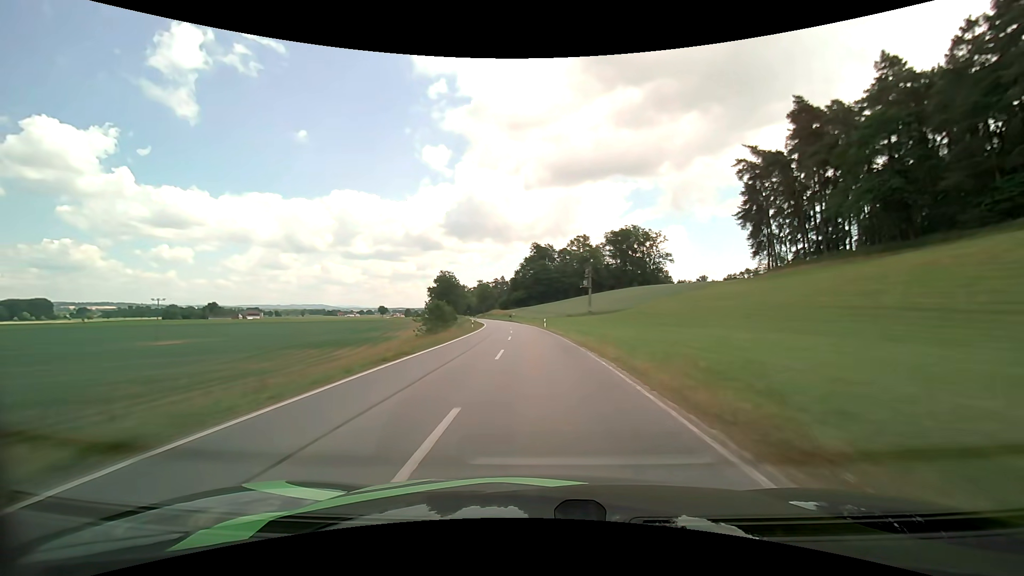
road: secondary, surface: asphalt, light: Day
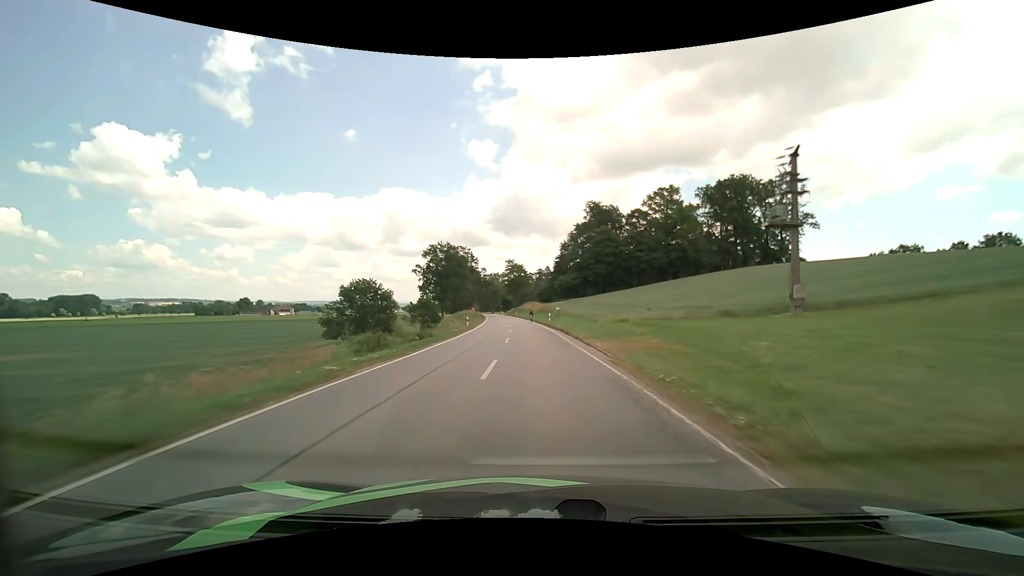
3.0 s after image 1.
(-2.6, +62.2) m; -6°
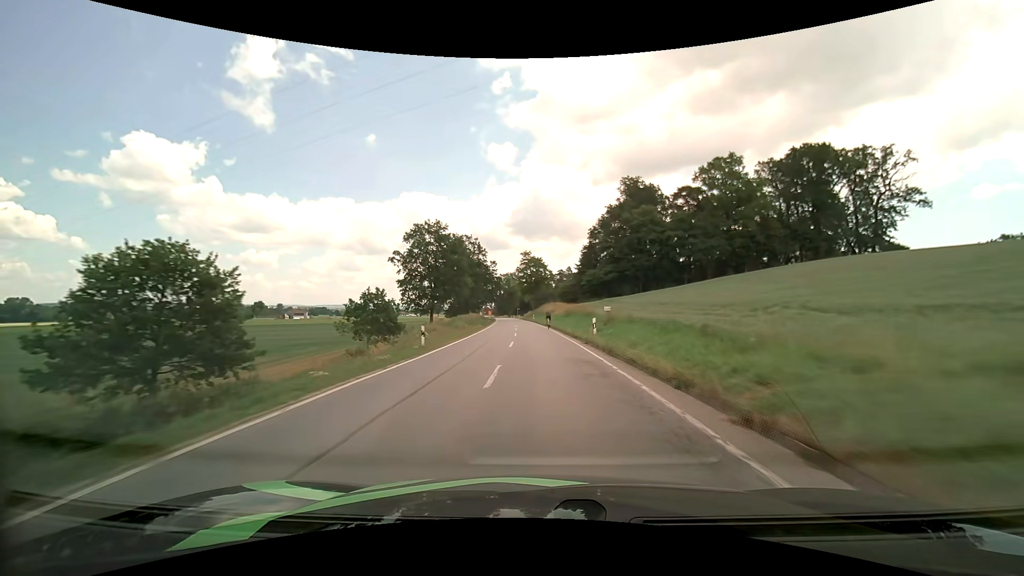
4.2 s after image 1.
(-0.4, +23.8) m; -2°
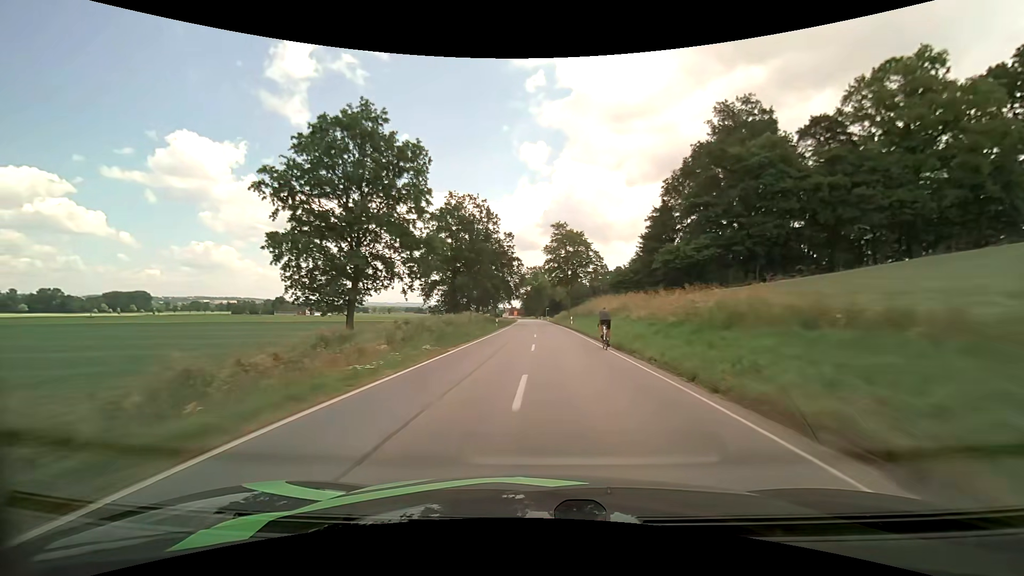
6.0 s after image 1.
(-1.1, +35.7) m; -3°
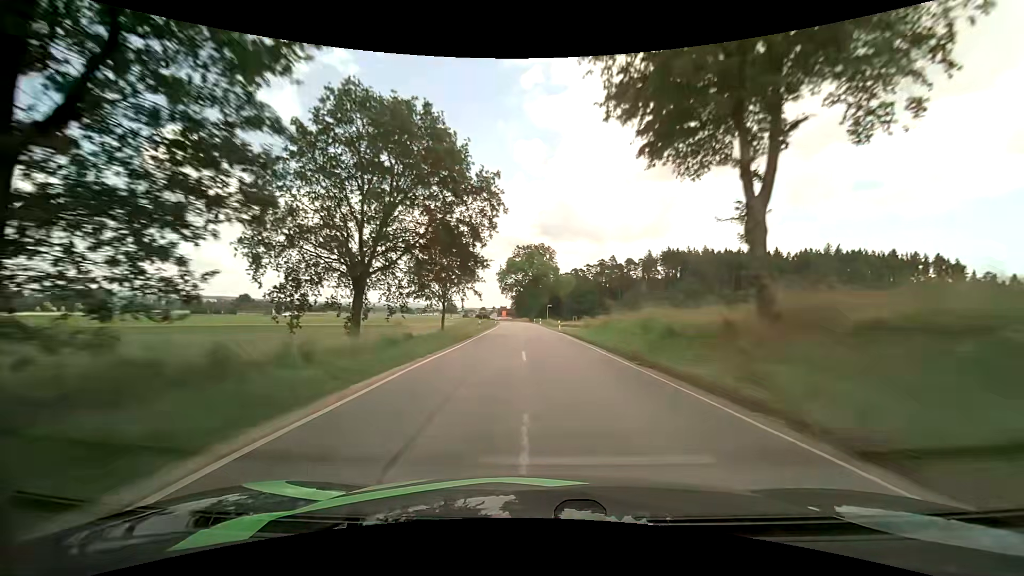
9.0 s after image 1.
(-0.5, +61.2) m; +1°
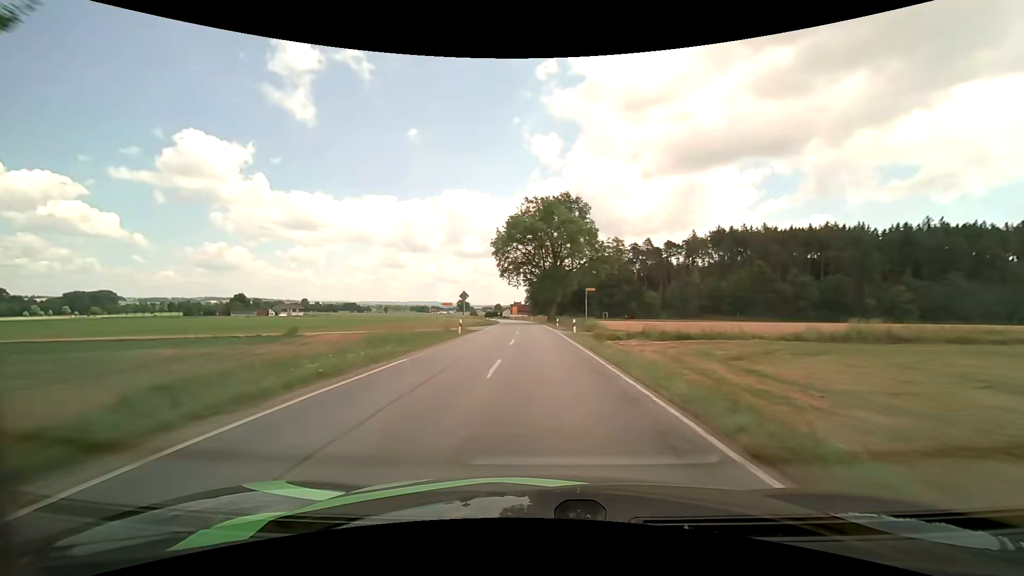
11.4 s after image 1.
(-0.7, +50.6) m; -2°
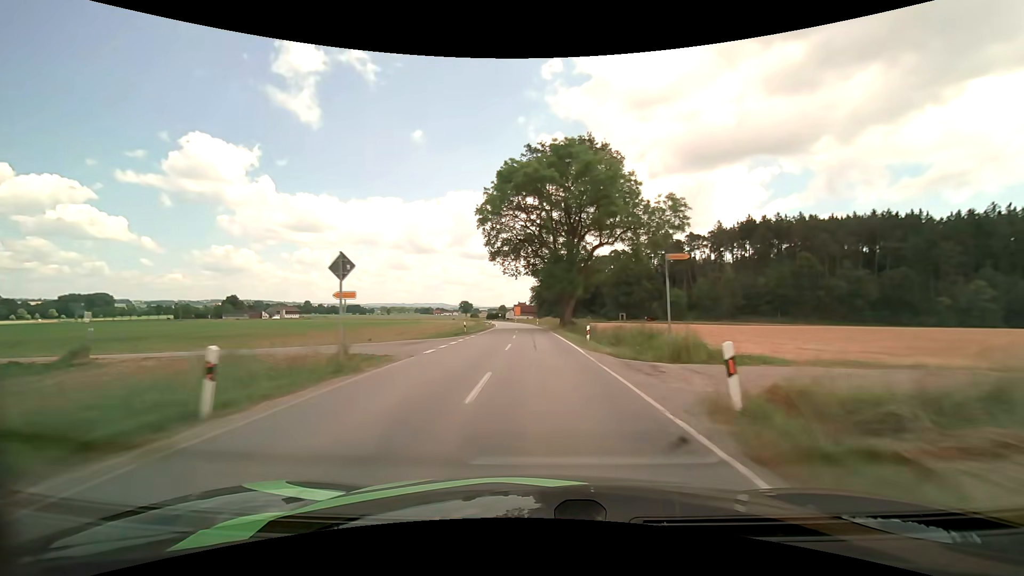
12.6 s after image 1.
(-0.2, +25.4) m; -1°
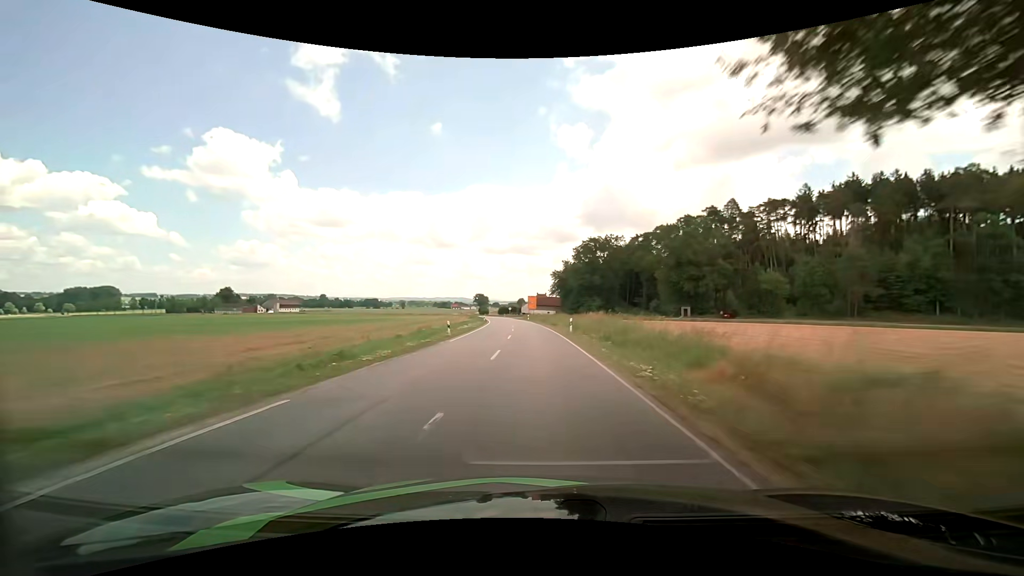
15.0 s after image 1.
(-0.7, +50.6) m; -3°
(0, +10) (0, +20) (0, +30) (0, +40) (-1, +50) (-1, +60) (-2, +70) (-3, +80) (-4, +90) (-5, +100) m
